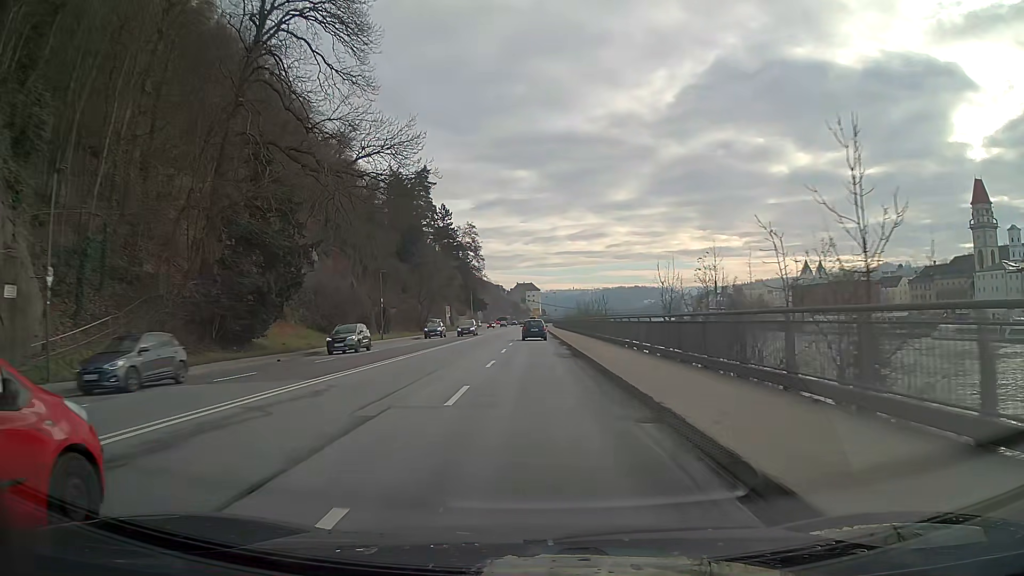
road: primary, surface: asphalt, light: Day
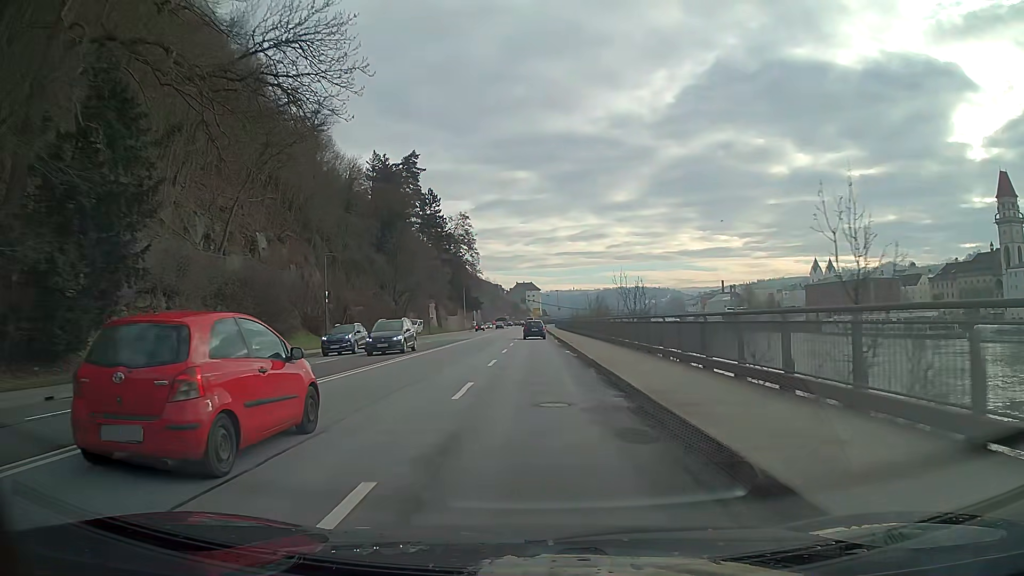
(0.0, +17.4) m; 0°
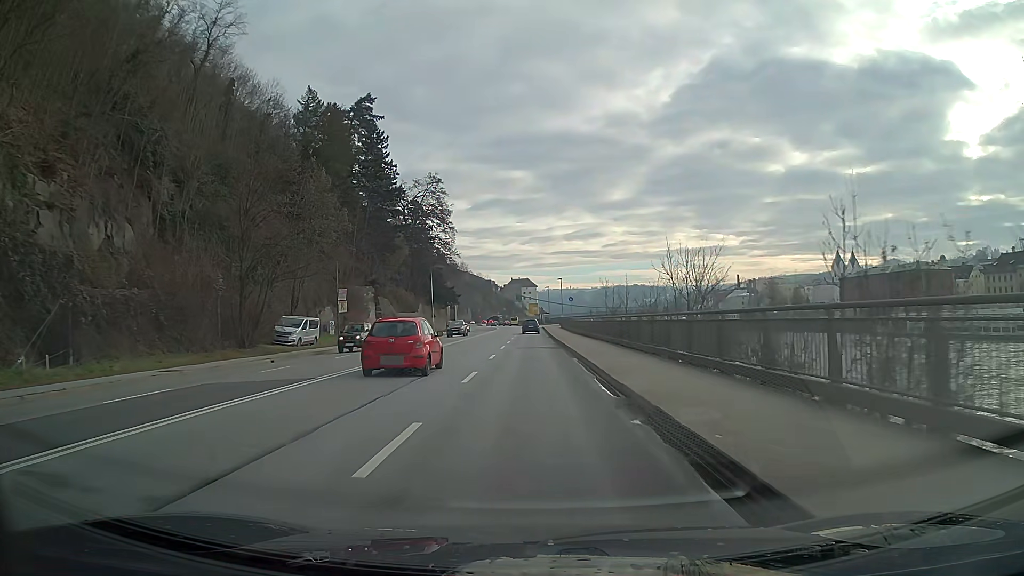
(+0.1, +41.7) m; 0°
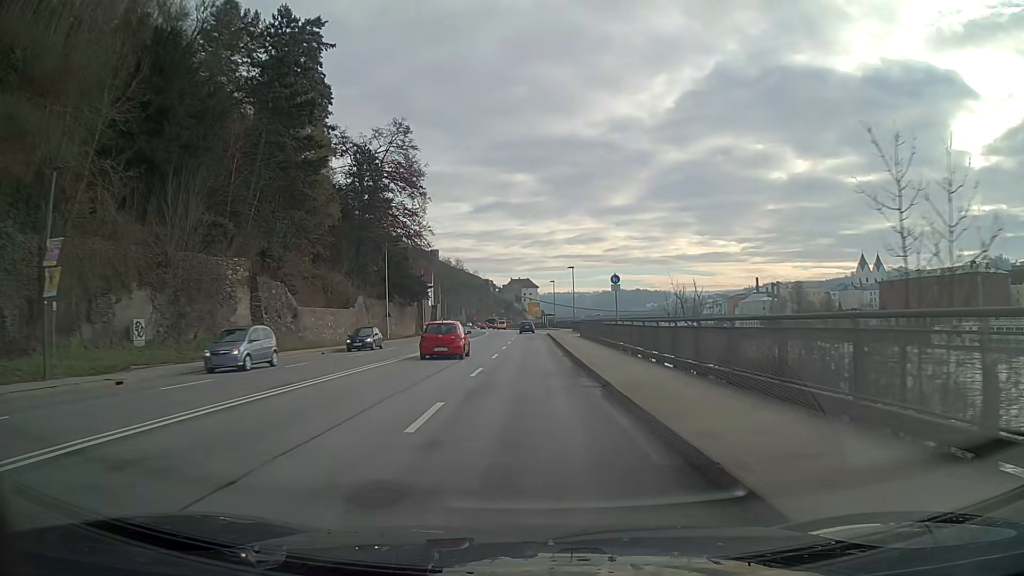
(0.0, +33.5) m; 0°
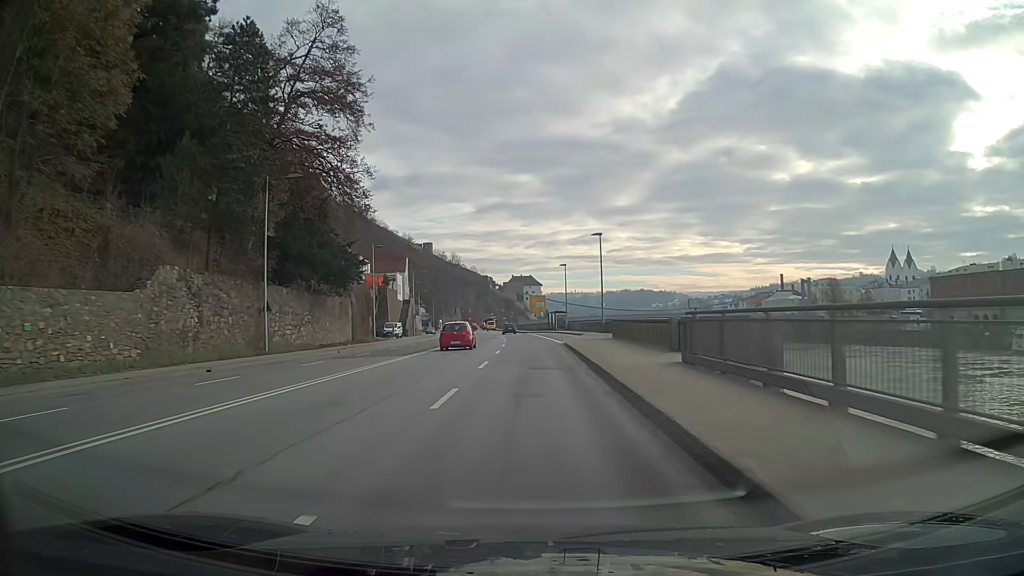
(-0.3, +34.2) m; -1°
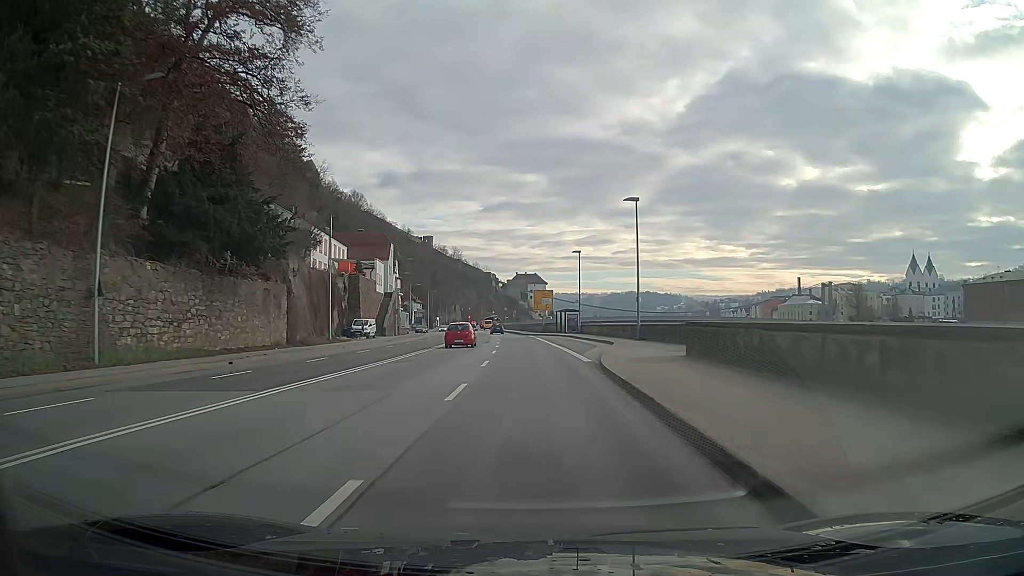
(0.0, +17.0) m; 0°
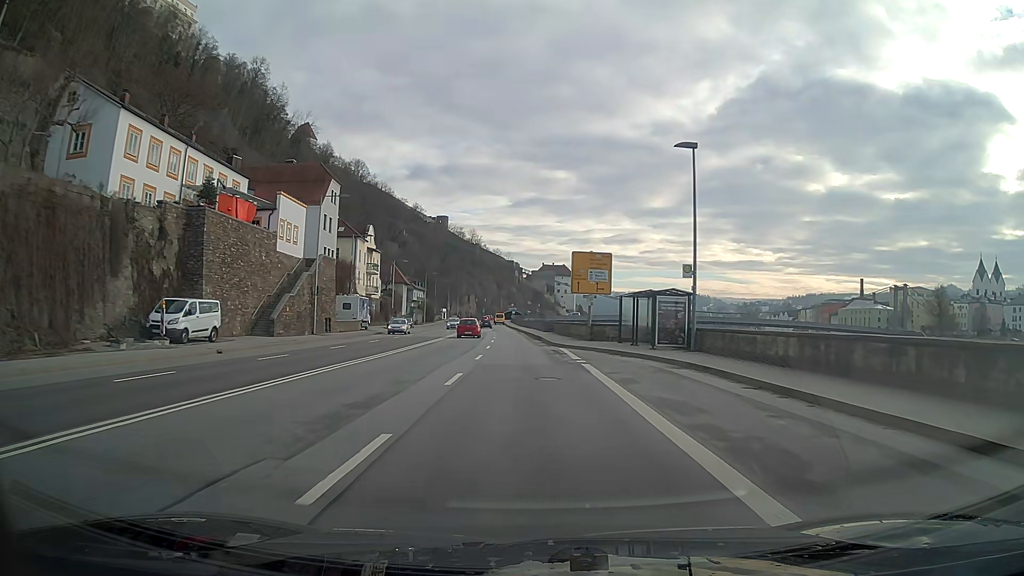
(-0.7, +41.3) m; -2°
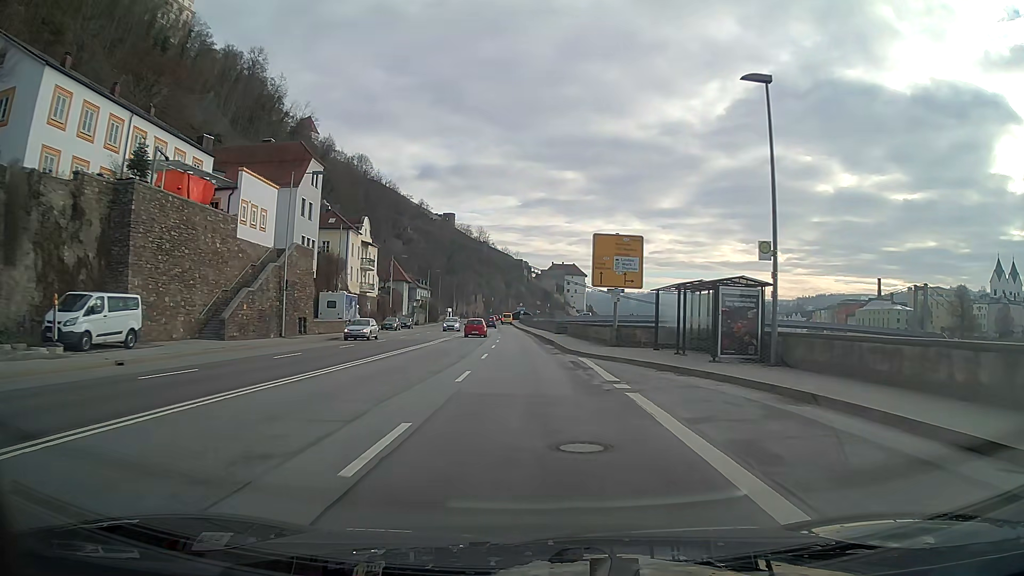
(-0.1, +8.2) m; -1°
